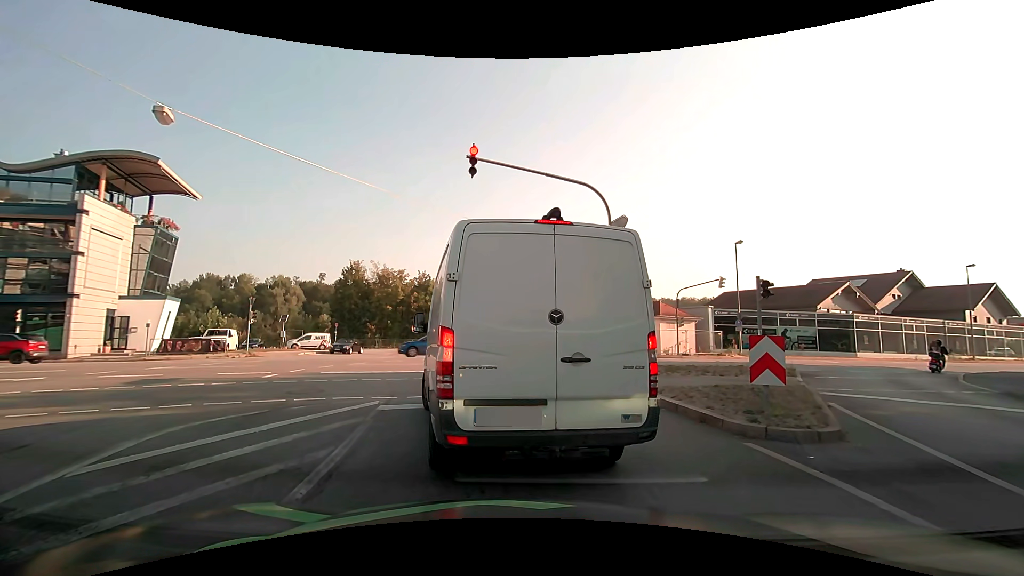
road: tertiary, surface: asphalt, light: Day
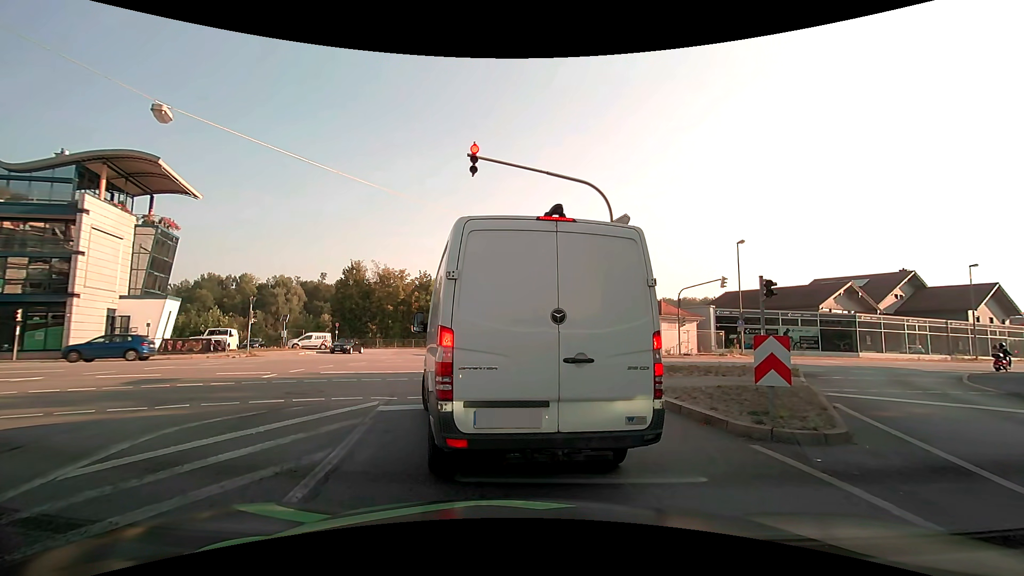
(0.0, +0.1) m; 0°
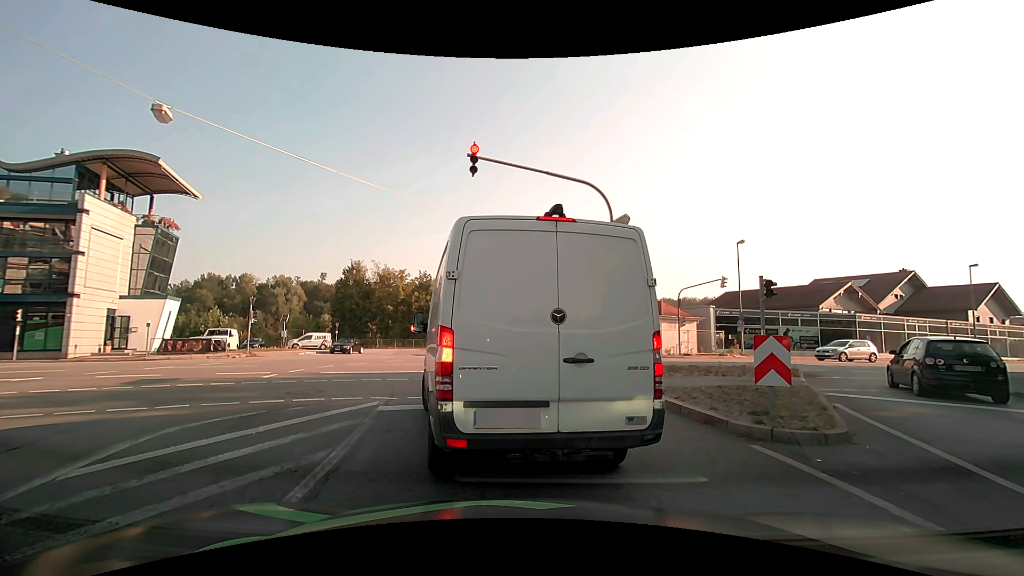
(0.0, 0.0) m; 0°
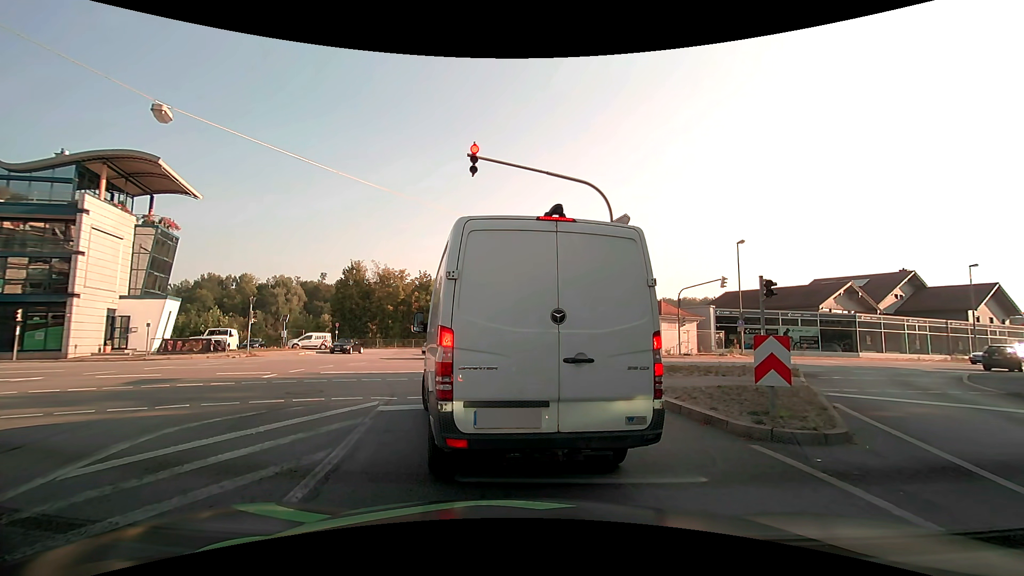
(0.0, 0.0) m; 0°
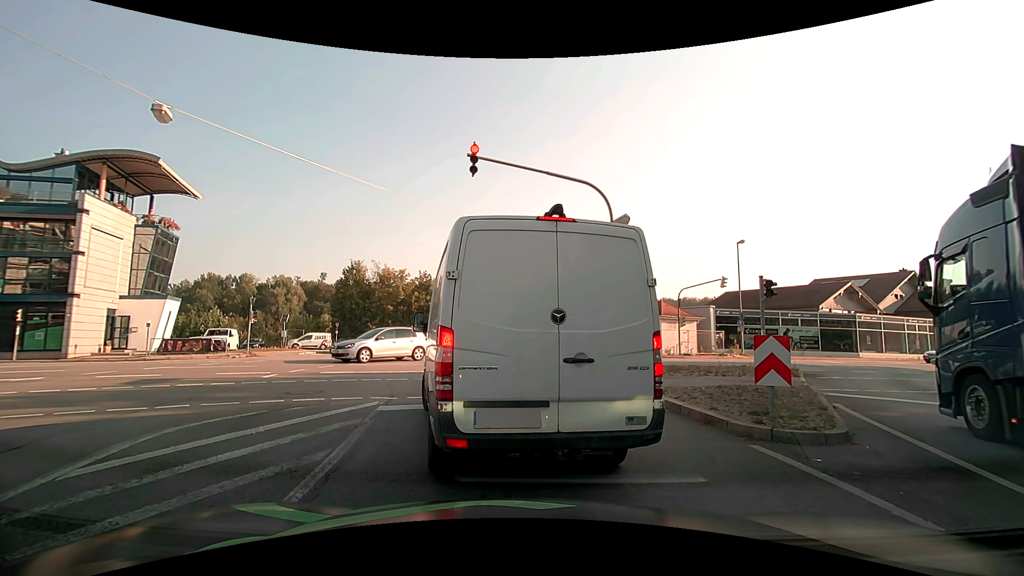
(0.0, 0.0) m; 0°
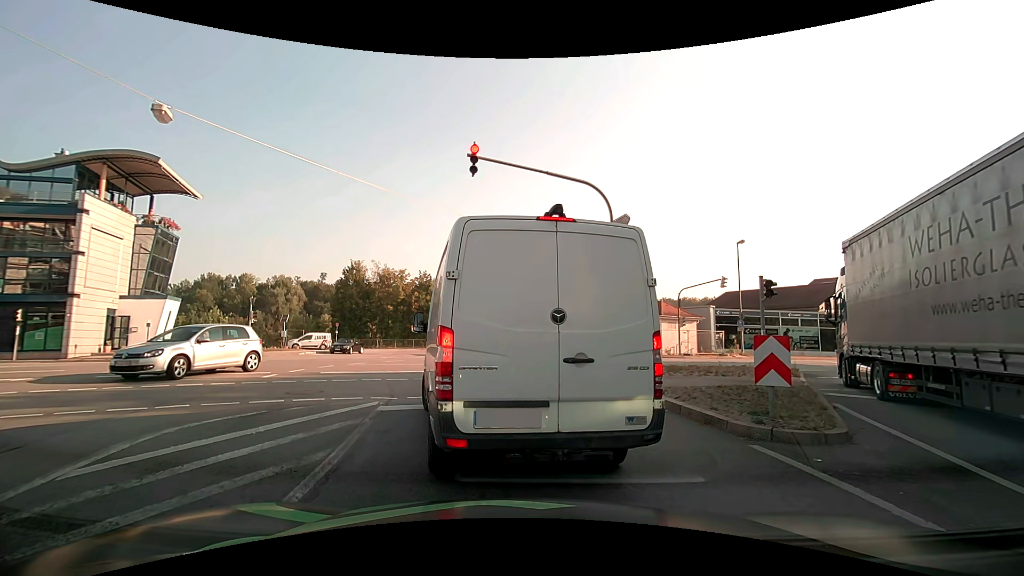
(0.0, 0.0) m; 0°
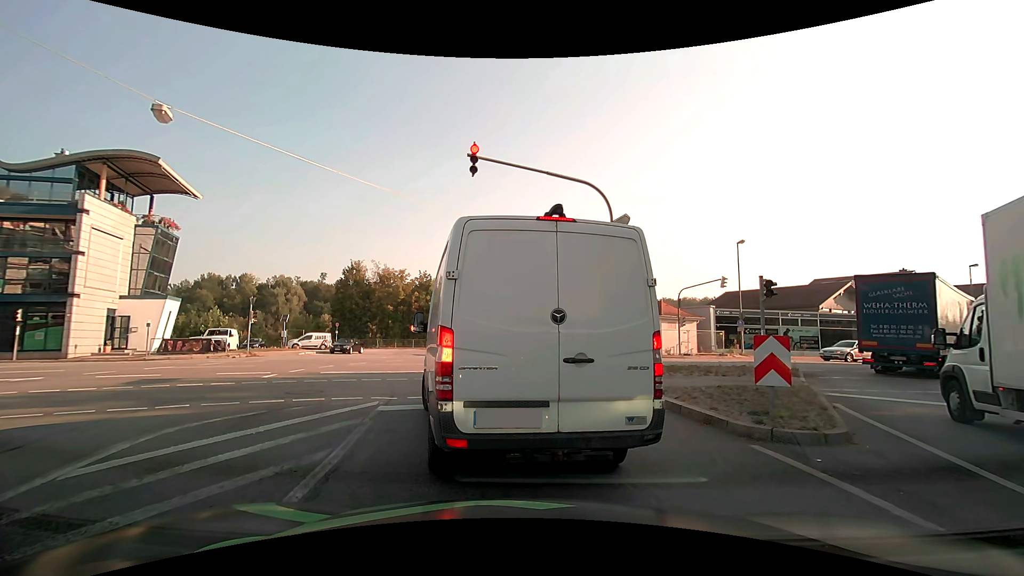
(0.0, 0.0) m; 0°
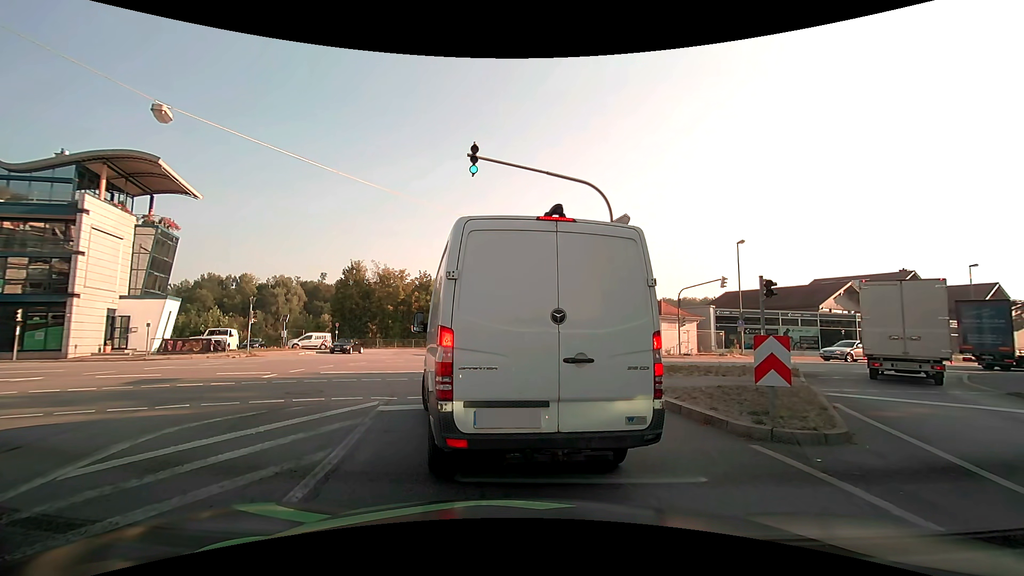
(0.0, 0.0) m; 0°
(-1, +10) (-6, +19) (-13, +25) (-23, +26) (-33, +23) (-42, +19) (-52, +16) (-61, +12) (-70, +8) (-80, +5) m
